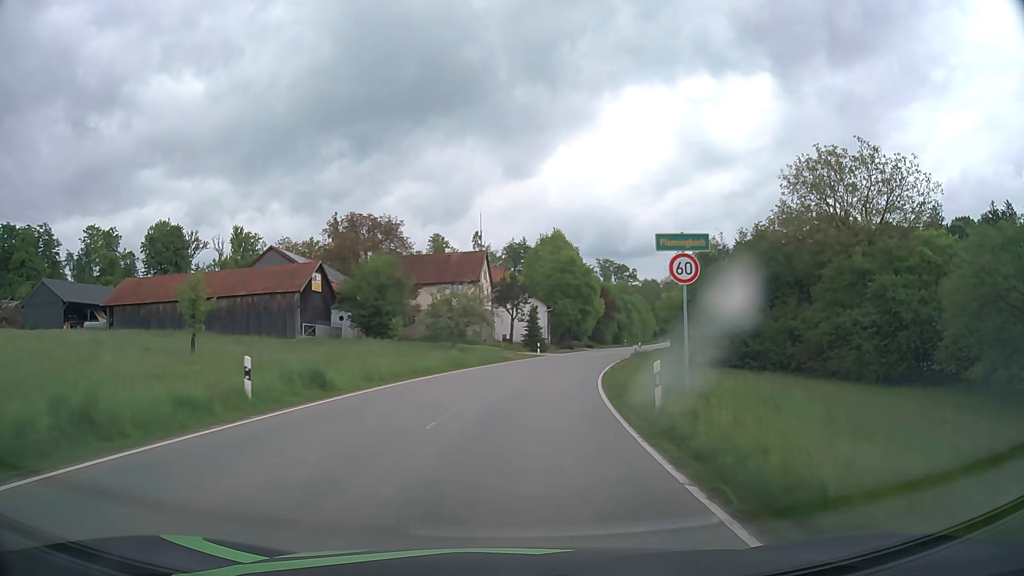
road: tertiary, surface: asphalt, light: Day
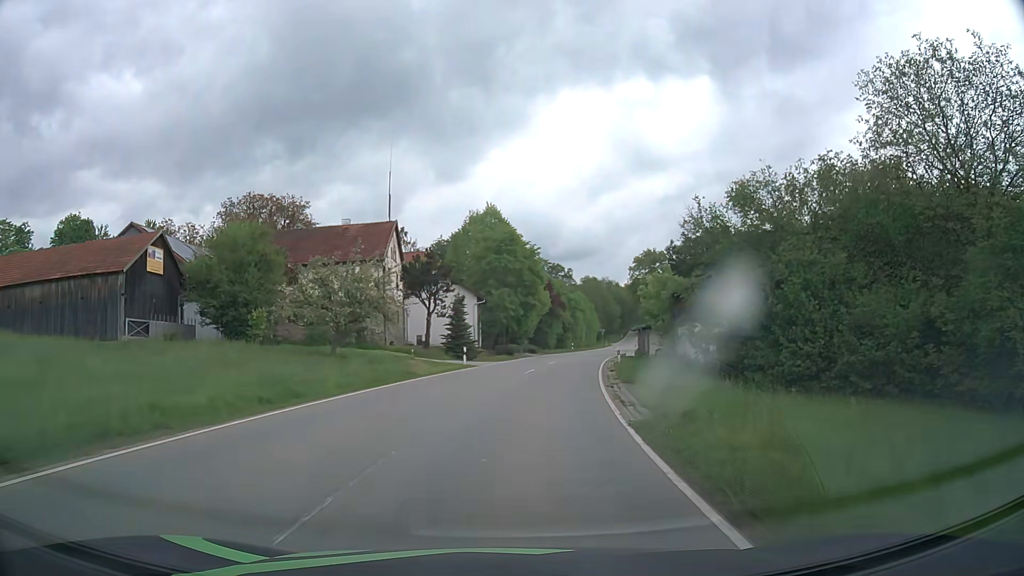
(+1.0, +18.1) m; +6°
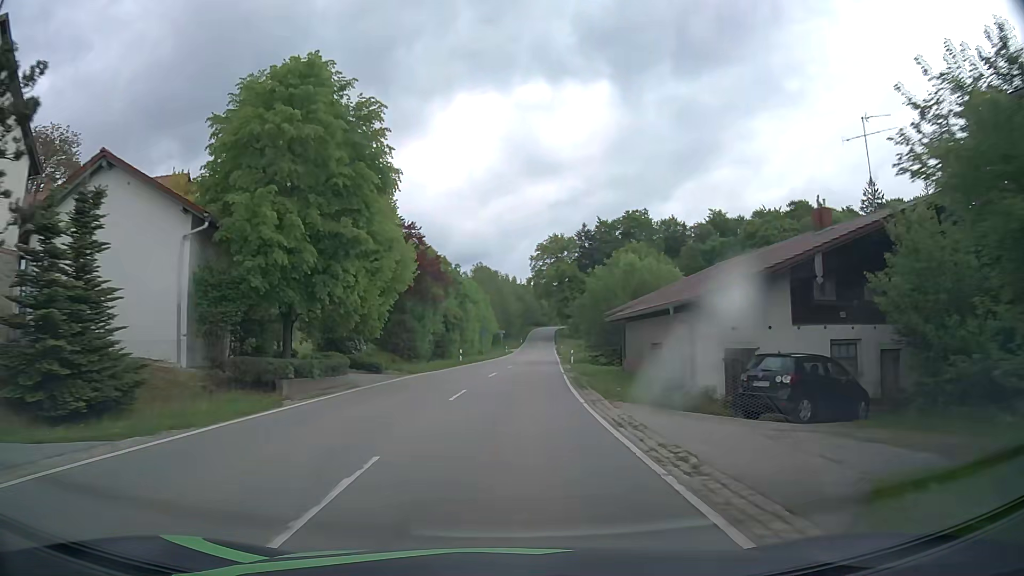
(+3.2, +36.0) m; +10°
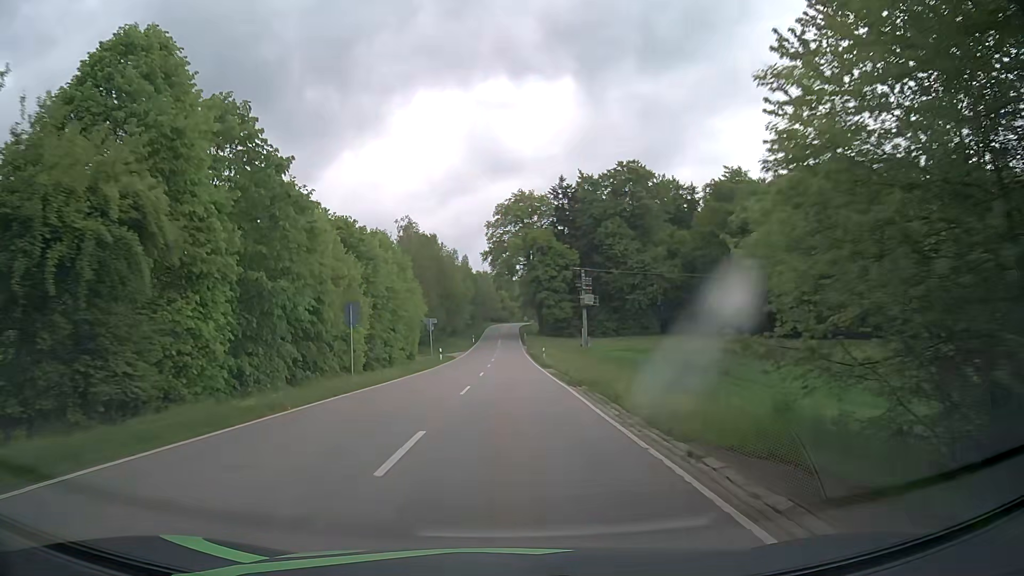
(+1.7, +45.5) m; +4°
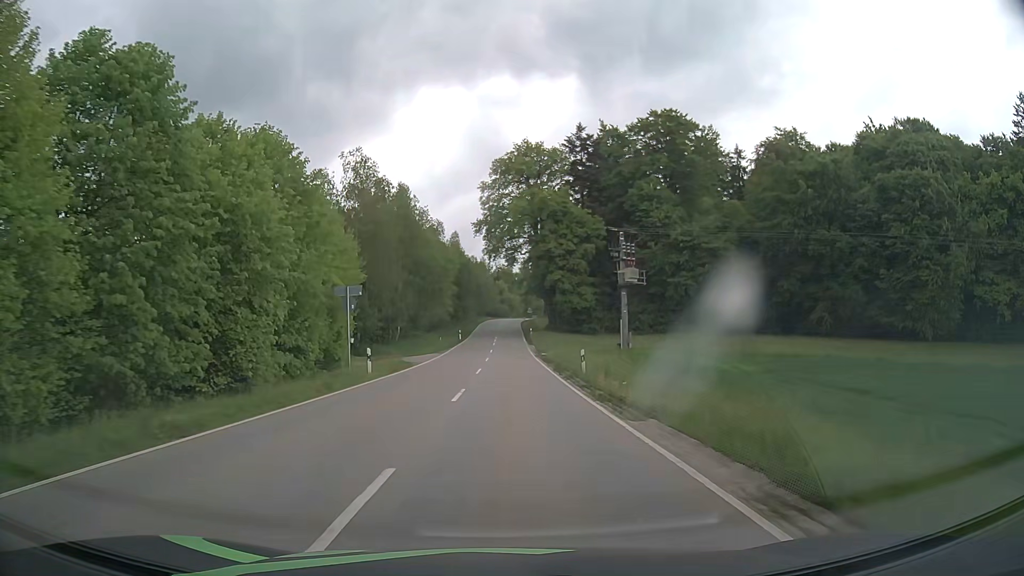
(0.0, +27.5) m; 0°
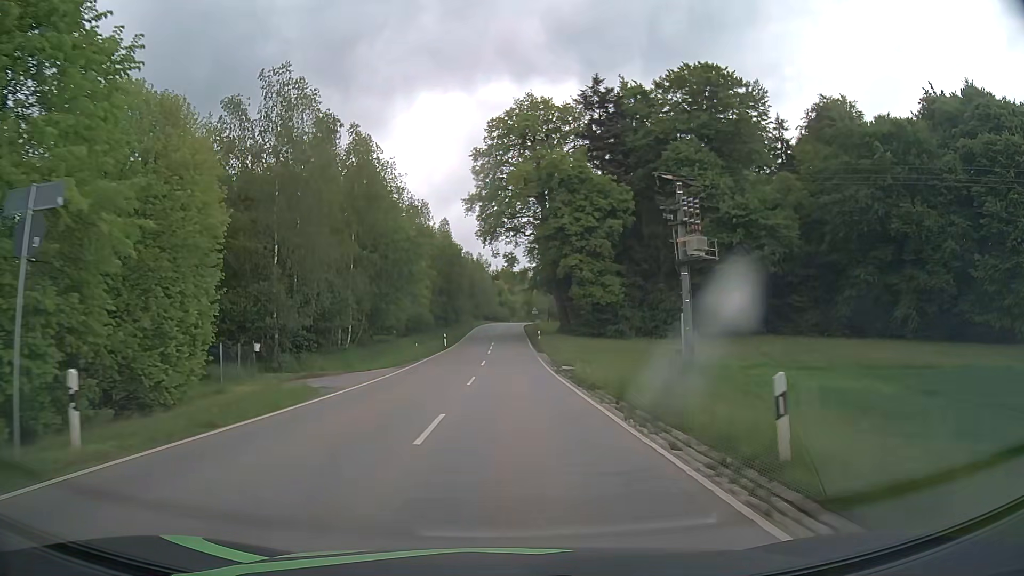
(0.0, +18.6) m; 0°
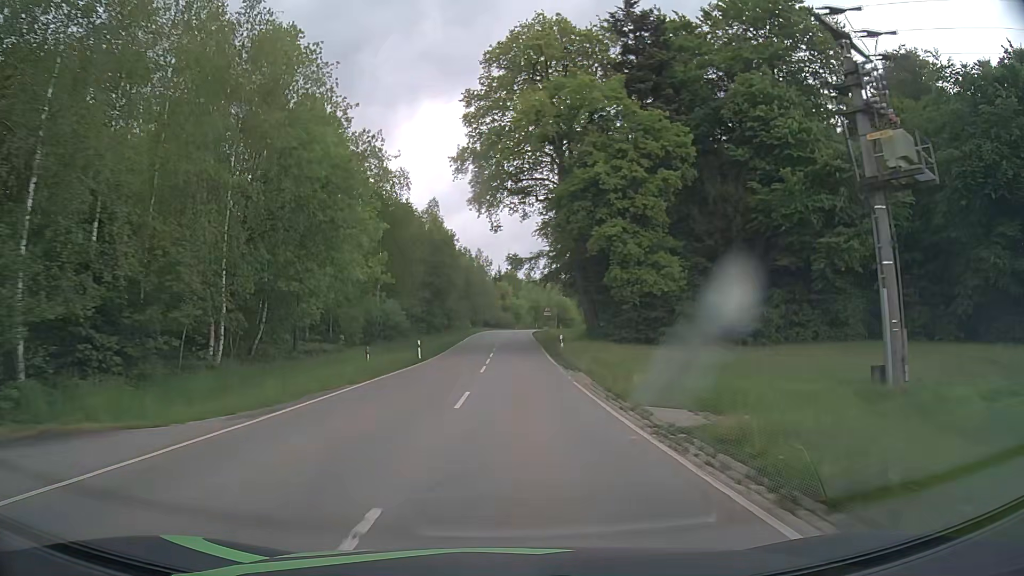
(-0.2, +19.4) m; 0°
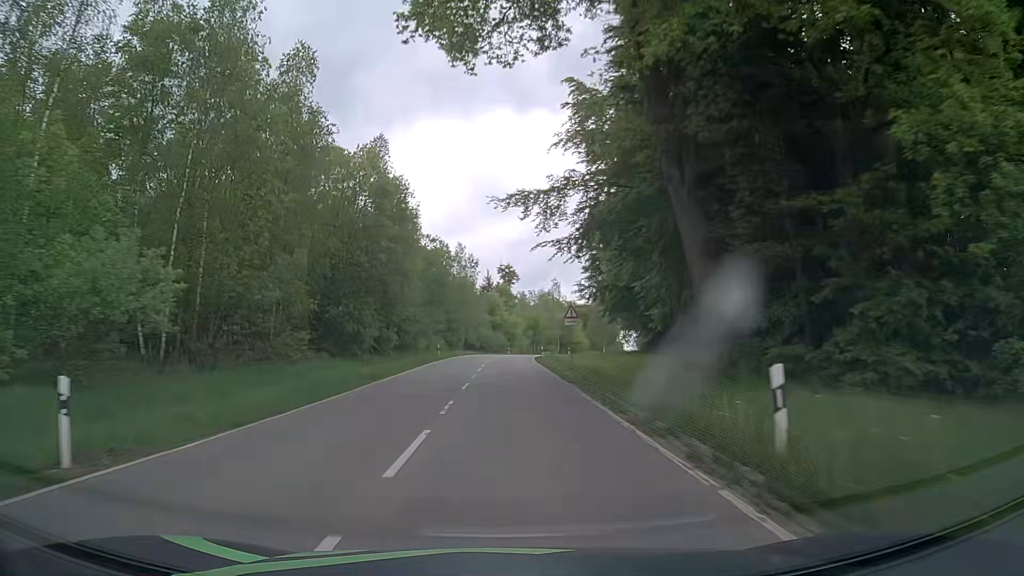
(+0.2, +31.2) m; +1°
(0, +10) (0, +20) (0, +30) (0, +40) (0, +50) (+1, +60) (+2, +70) (+3, +80) (+5, +90) (+8, +99) m
